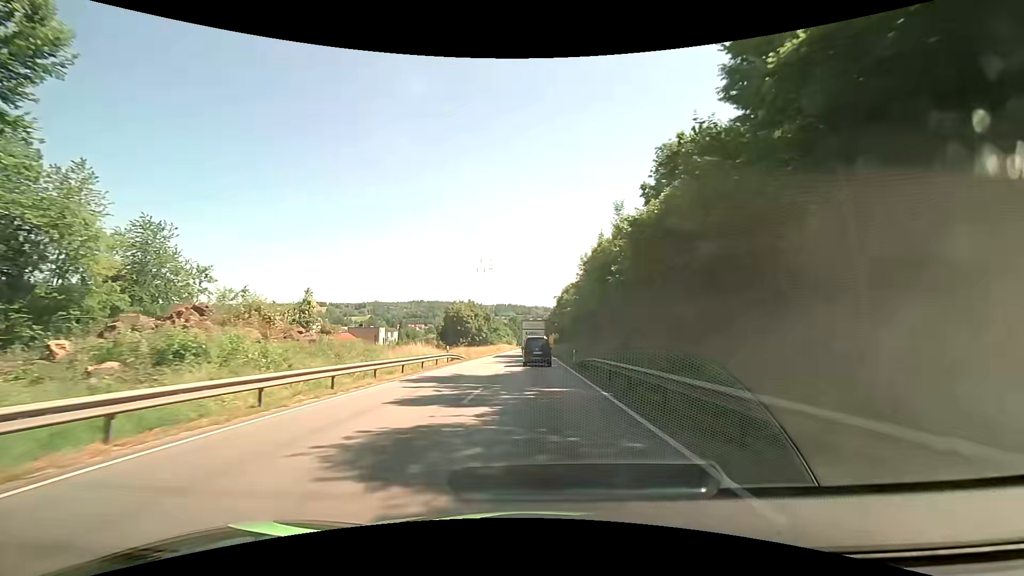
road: primary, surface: asphalt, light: Day
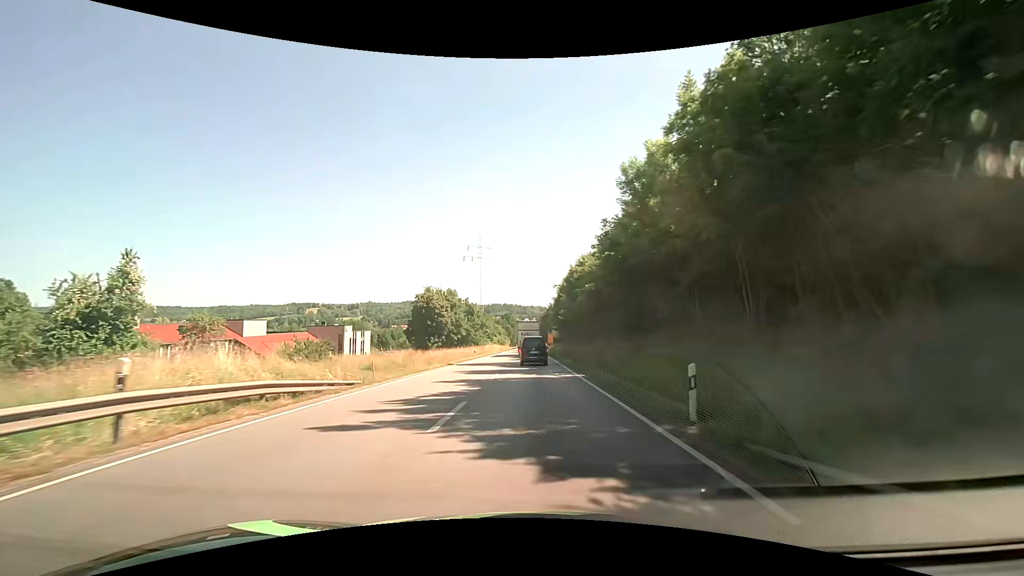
(+0.2, +27.9) m; 0°
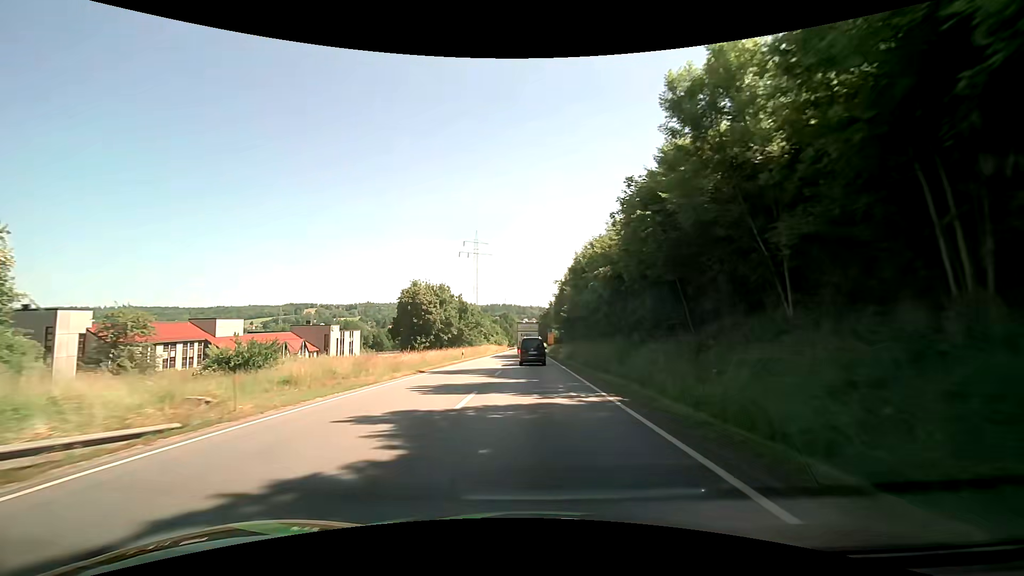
(0.0, +9.1) m; +1°
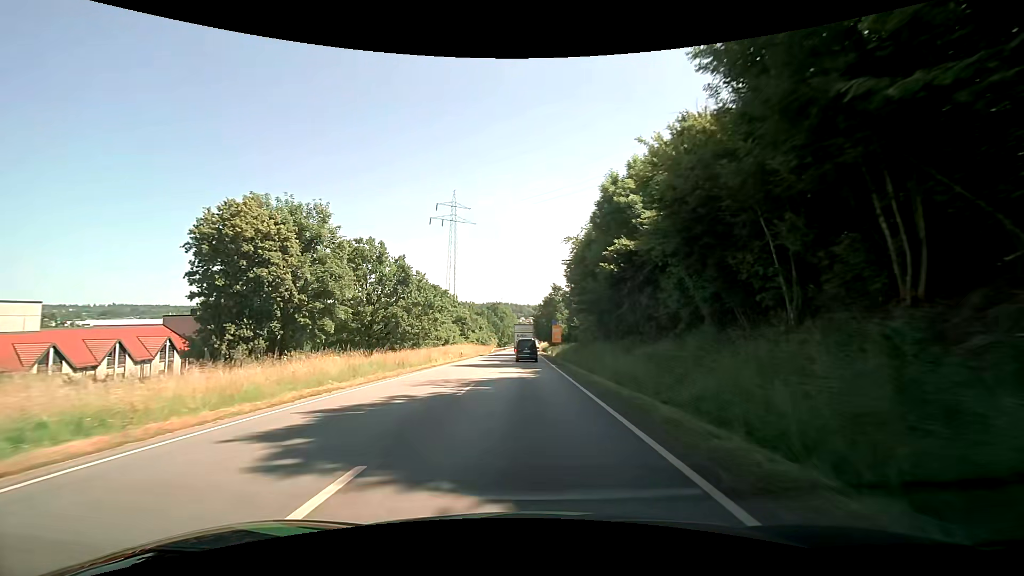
(0.0, +45.1) m; 0°
(0, +10) (0, +20) (0, +30) (0, +40) (0, +50) (0, +60) (0, +70) (0, +80) (-1, +90) (-1, +100) m
